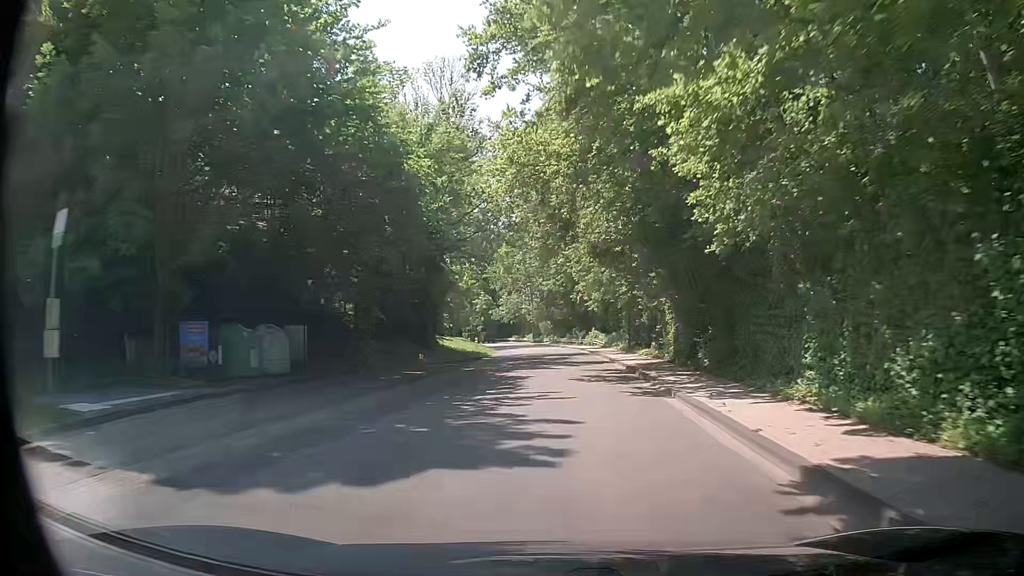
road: tertiary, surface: asphalt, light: Day
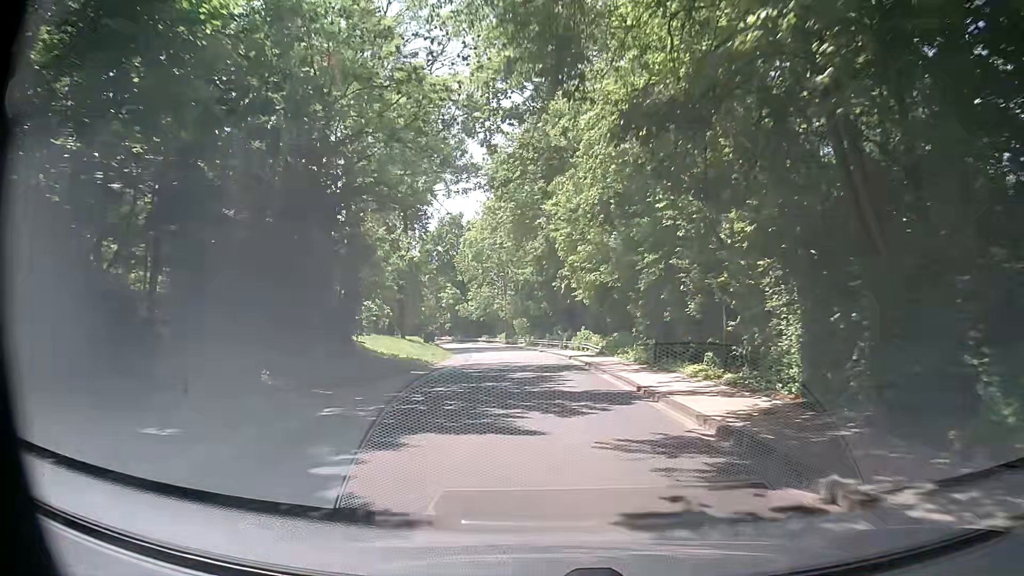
(+0.3, +16.5) m; +2°
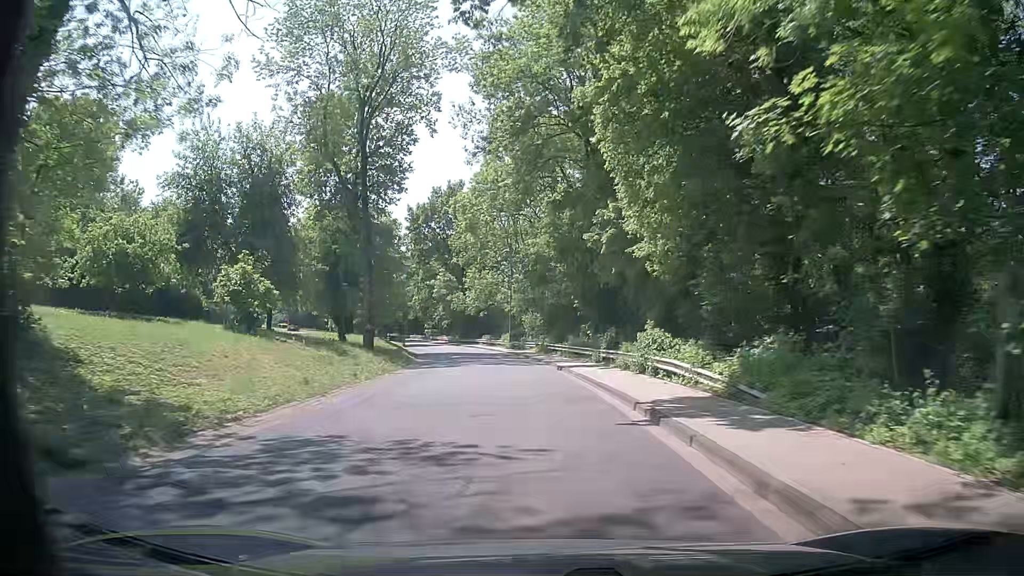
(-0.1, +24.2) m; -1°
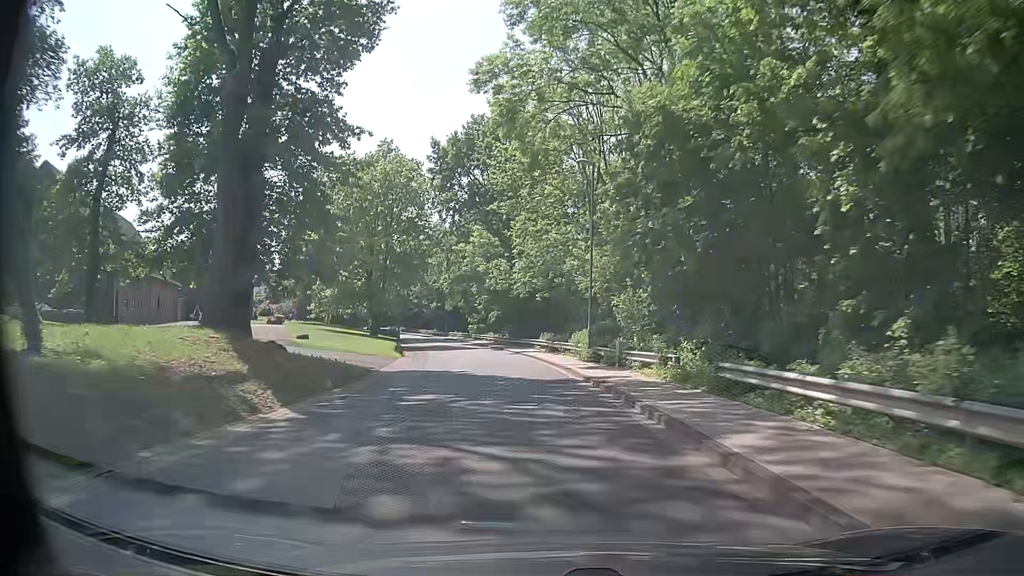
(-2.2, +31.4) m; -8°
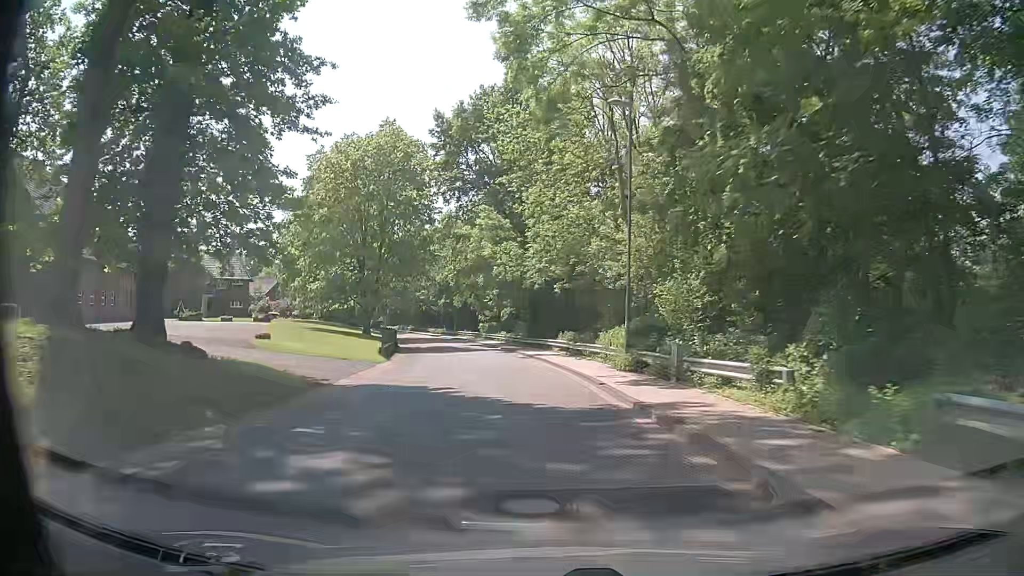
(-0.1, +7.8) m; -2°
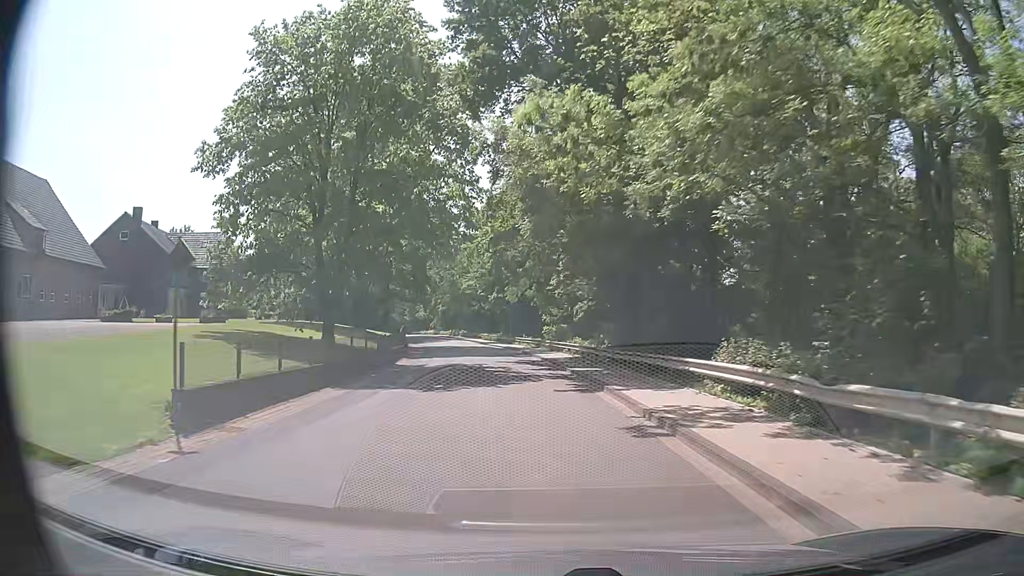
(-0.8, +23.1) m; -5°
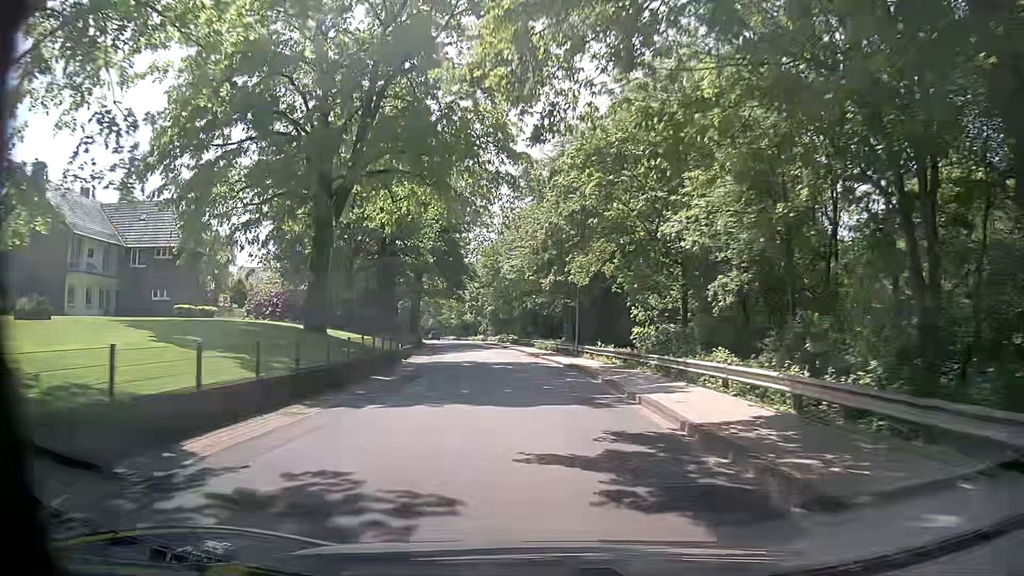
(-1.4, +22.9) m; -7°
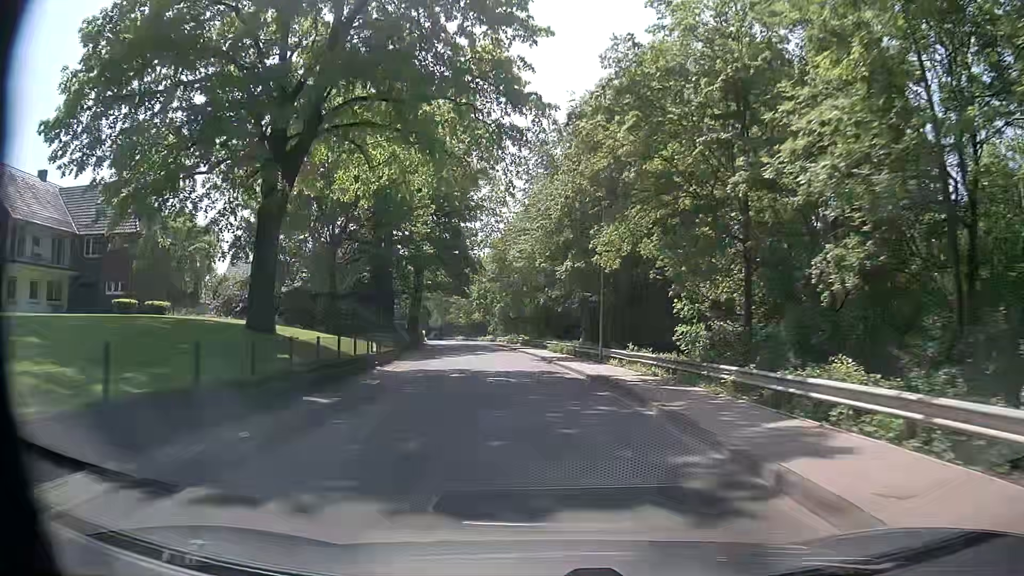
(0.0, +7.6) m; -1°
(0, +10) (0, +20) (-1, +30) (-2, +40) (-3, +50) (-5, +60) (-6, +70) (-8, +80) (-9, +89) (-11, +99) m
